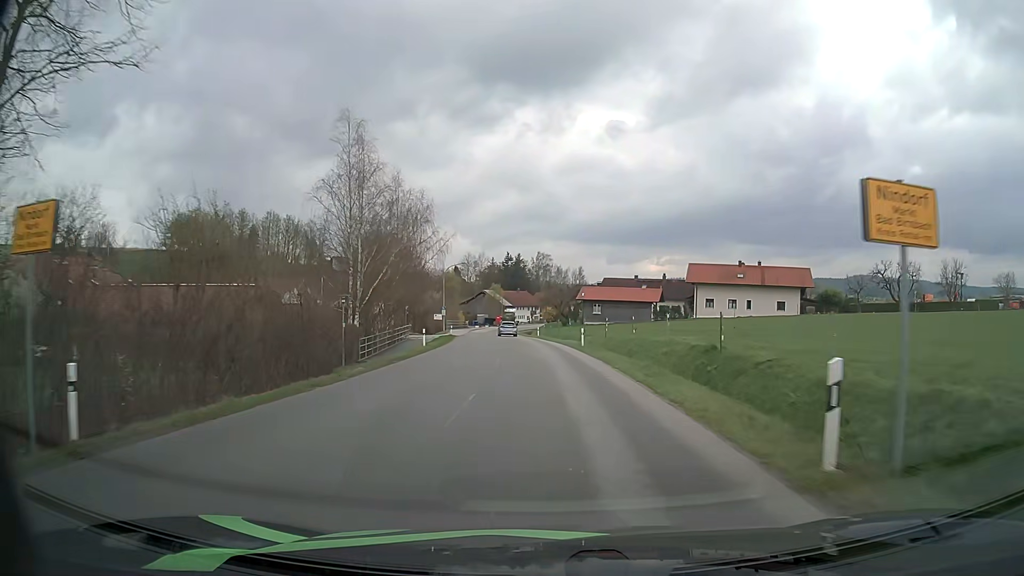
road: tertiary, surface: asphalt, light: Day
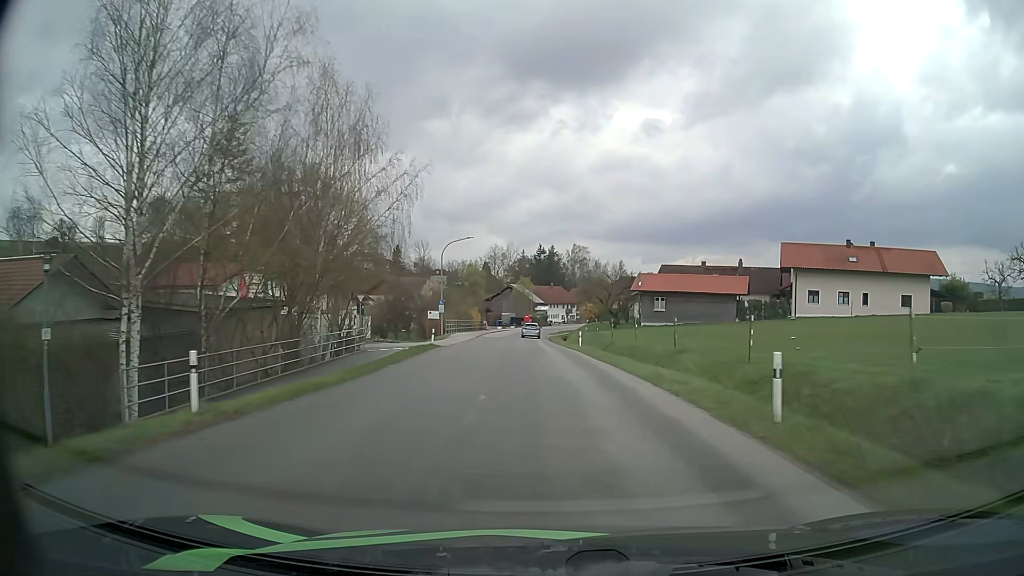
(-0.6, +24.7) m; -3°
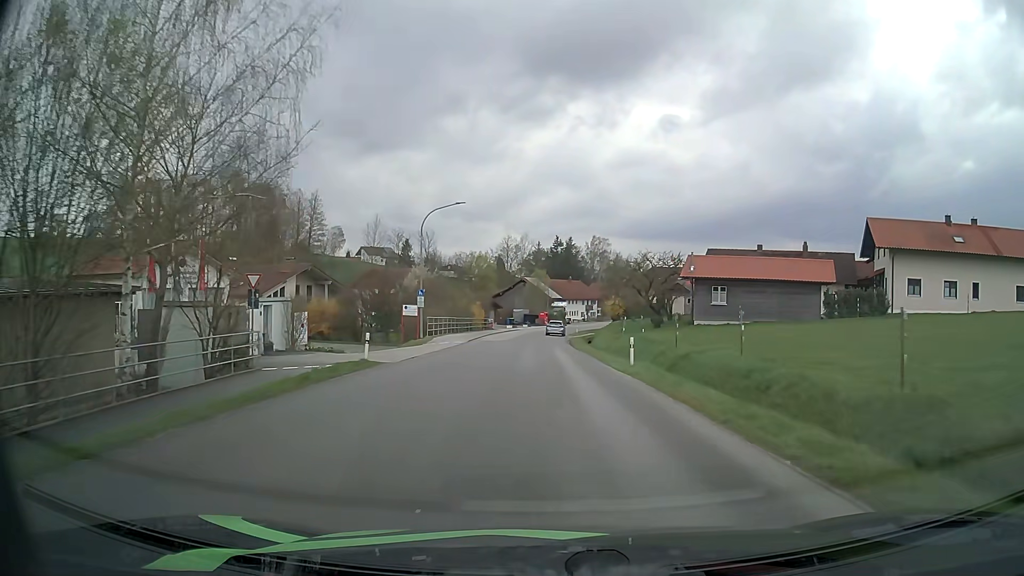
(-0.2, +15.9) m; -1°
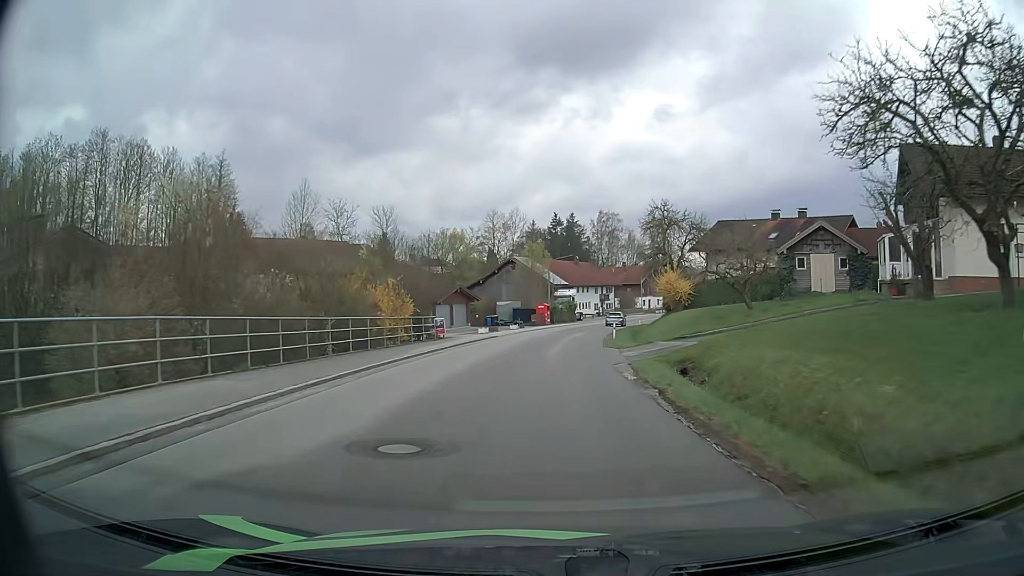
(-0.3, +38.2) m; 0°
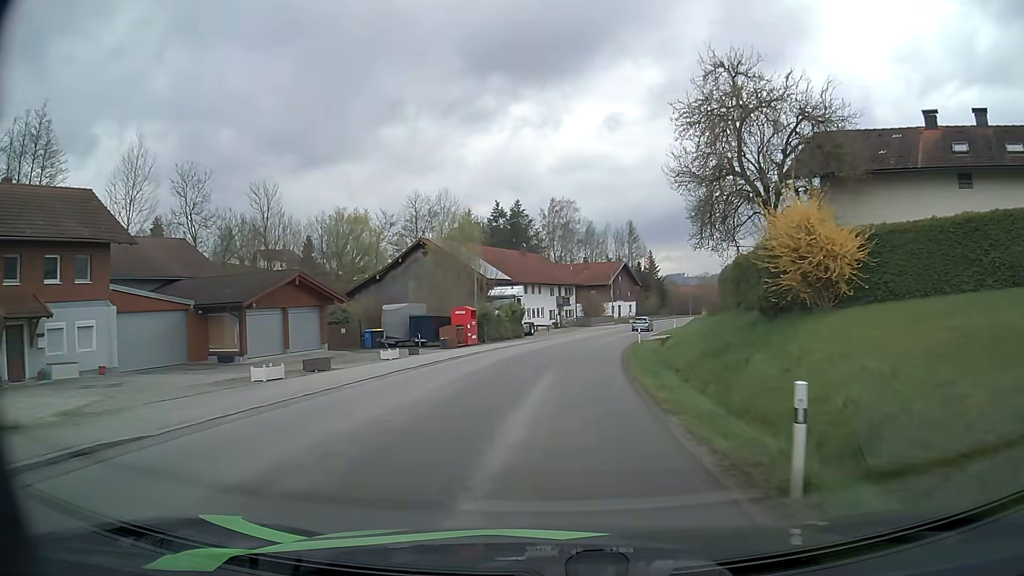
(+1.2, +31.8) m; +5°
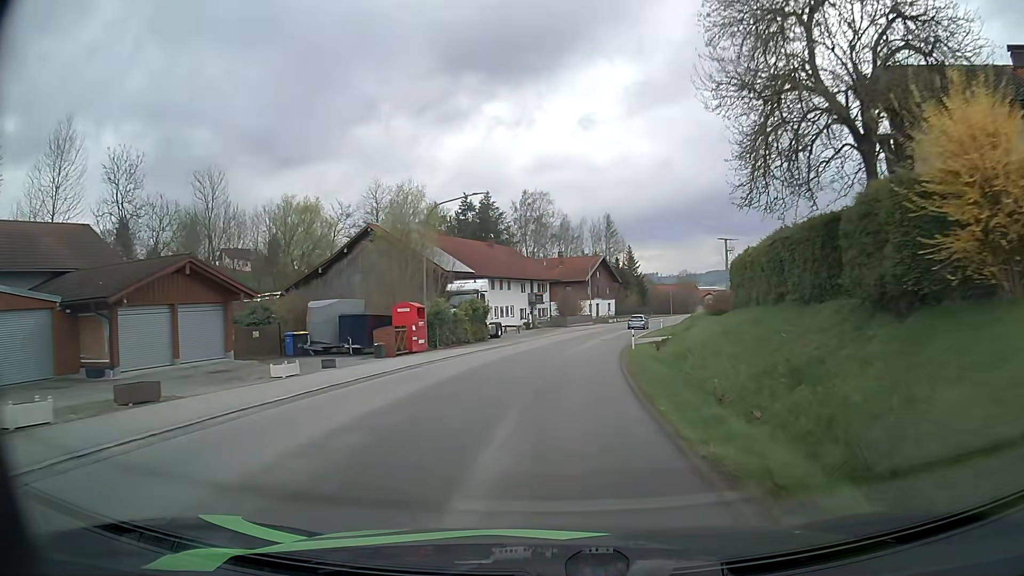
(+0.2, +8.6) m; +2°
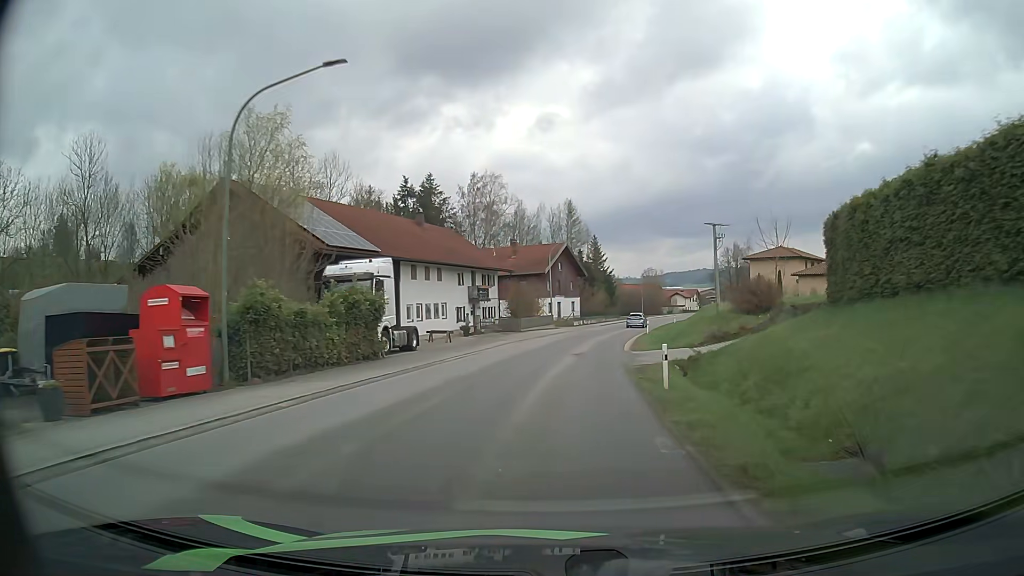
(+0.6, +17.2) m; +4°
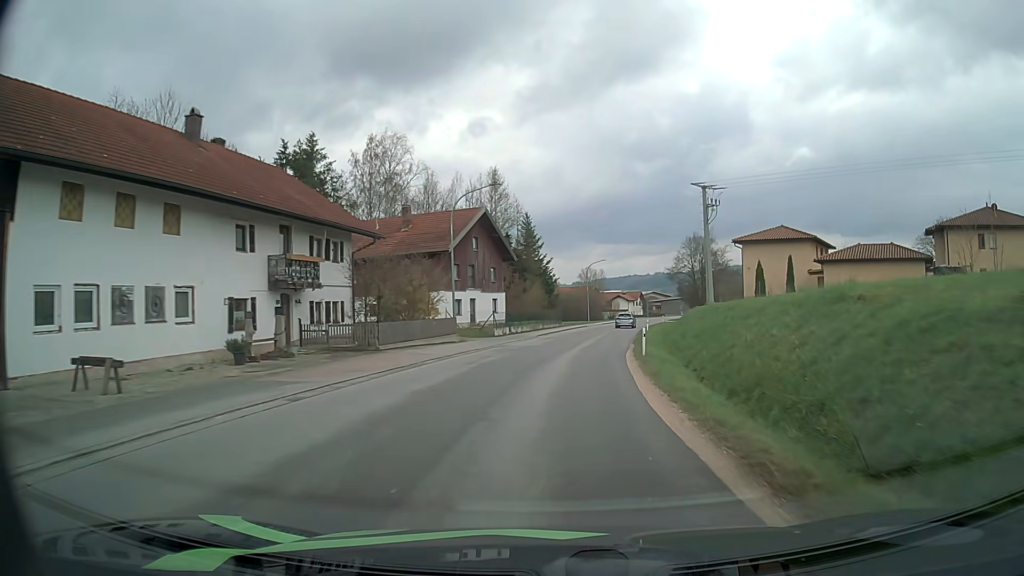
(+1.3, +26.5) m; +6°
(0, +10) (+1, +20) (+2, +30) (+3, +40) (+5, +50) (+7, +60) (+9, +69) (+10, +79) (+13, +89) (+15, +99) m
